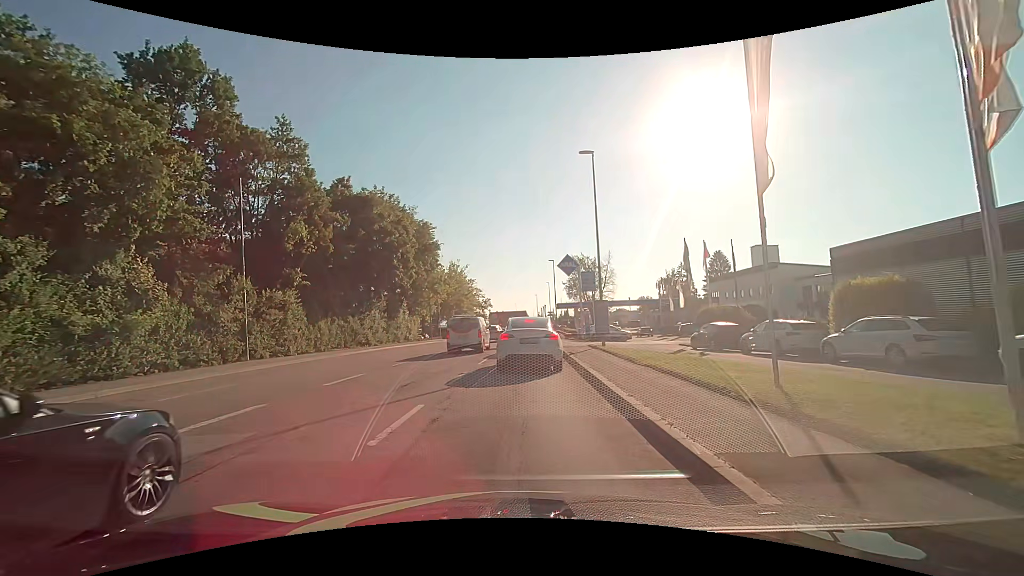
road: tertiary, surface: asphalt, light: Day
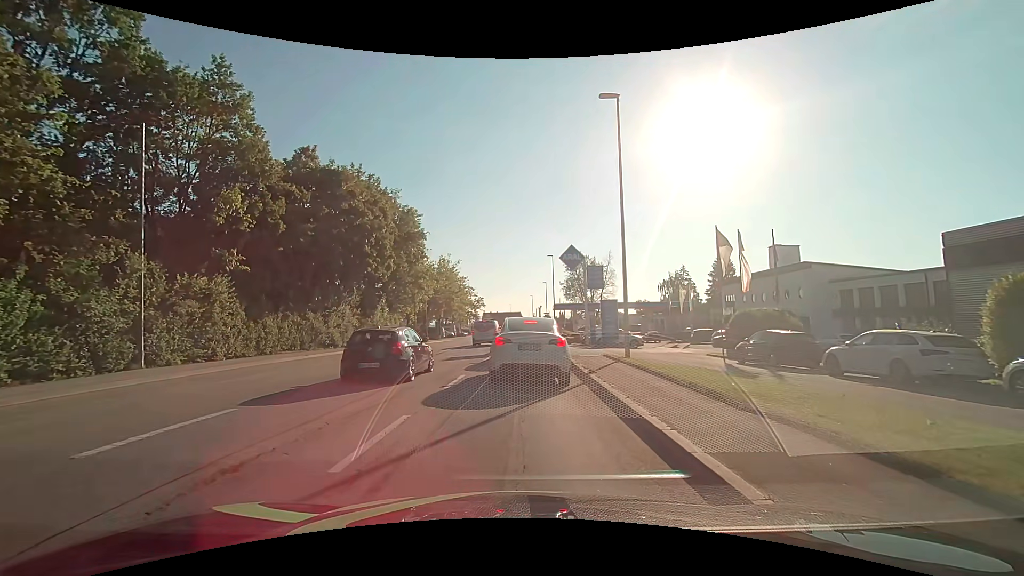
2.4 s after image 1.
(0.0, +6.7) m; -1°
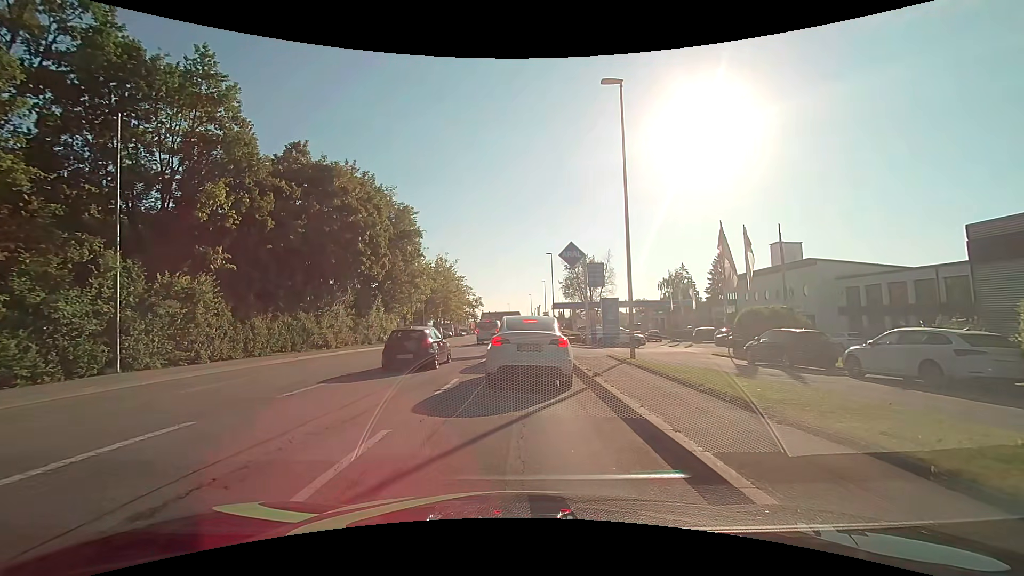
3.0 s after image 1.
(0.0, +1.0) m; +1°
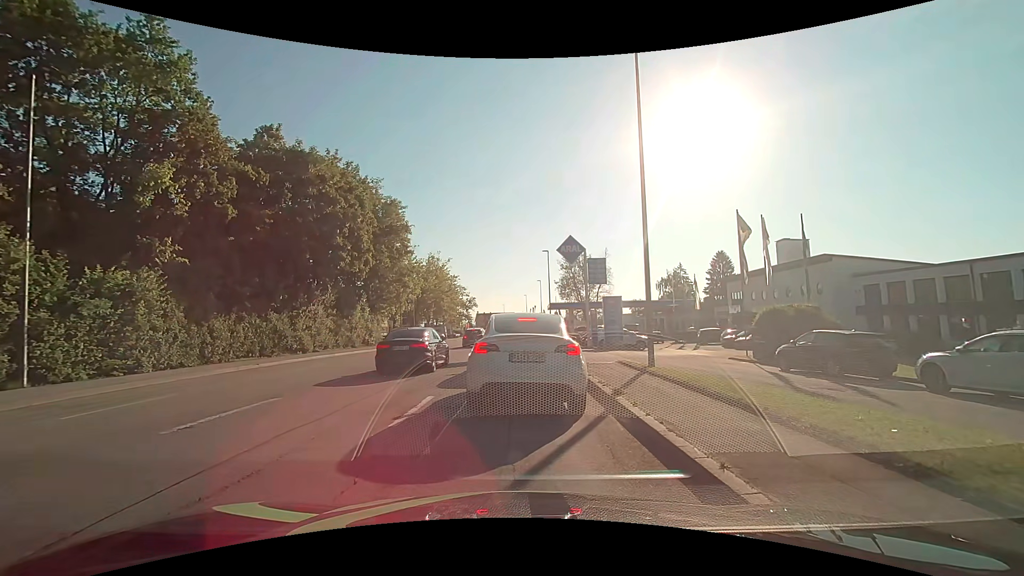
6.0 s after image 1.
(0.0, +3.0) m; -1°
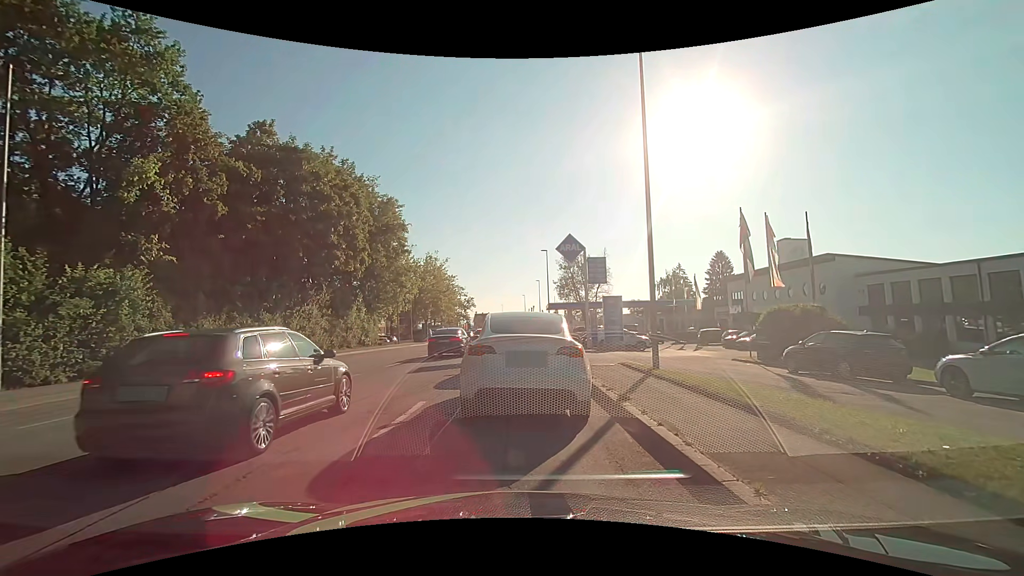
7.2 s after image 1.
(0.0, +0.6) m; 0°
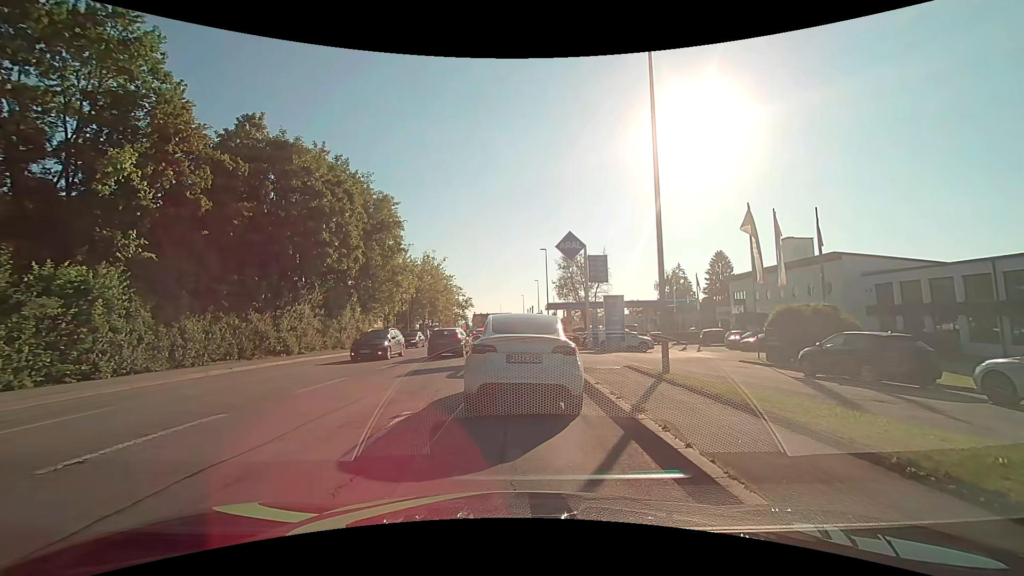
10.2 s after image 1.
(0.0, +1.1) m; 0°
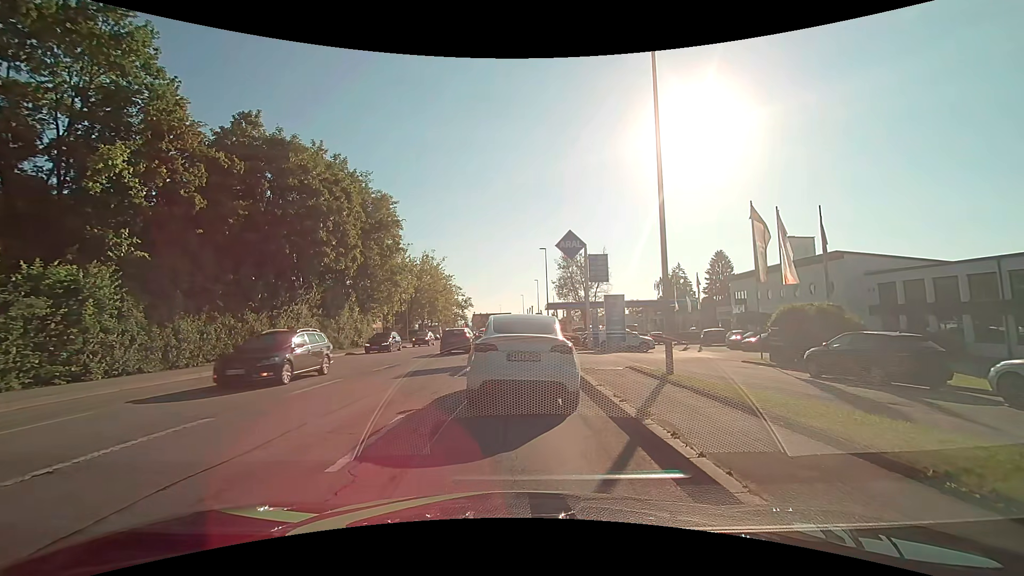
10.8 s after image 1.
(0.0, +0.4) m; 0°
